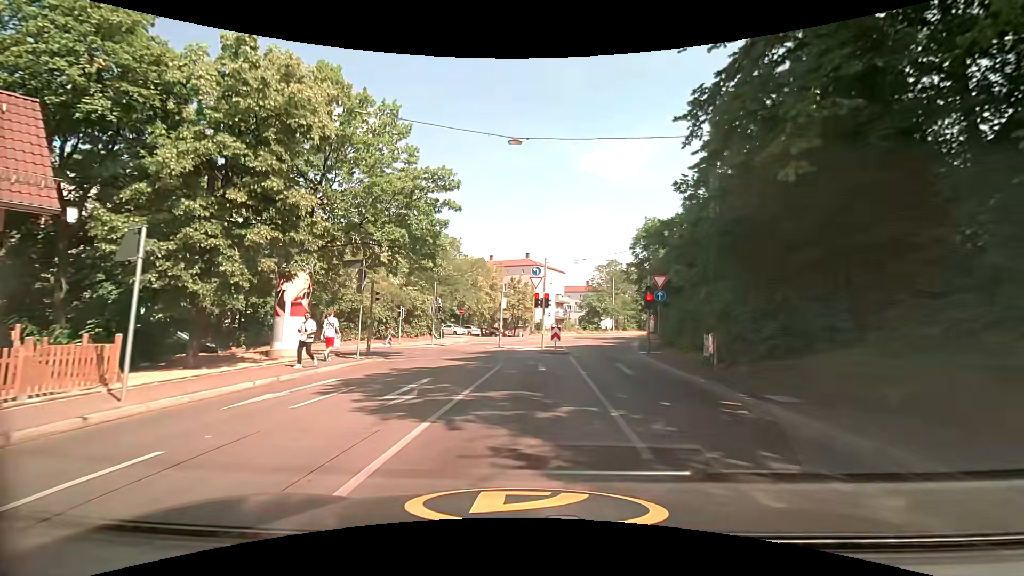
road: secondary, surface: asphalt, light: Day
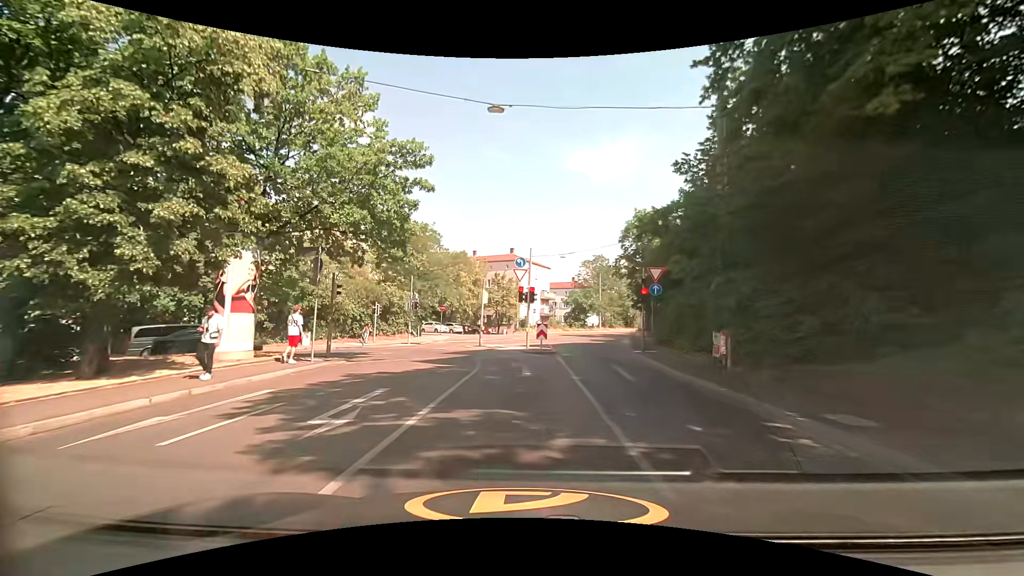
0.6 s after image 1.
(+0.1, +2.7) m; +1°
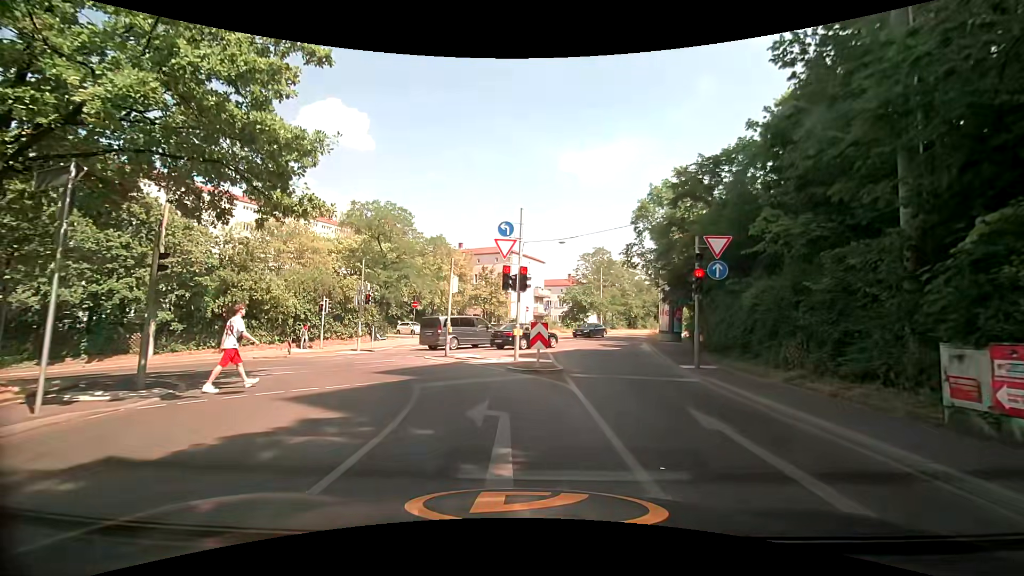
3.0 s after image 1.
(+0.3, +9.1) m; +1°
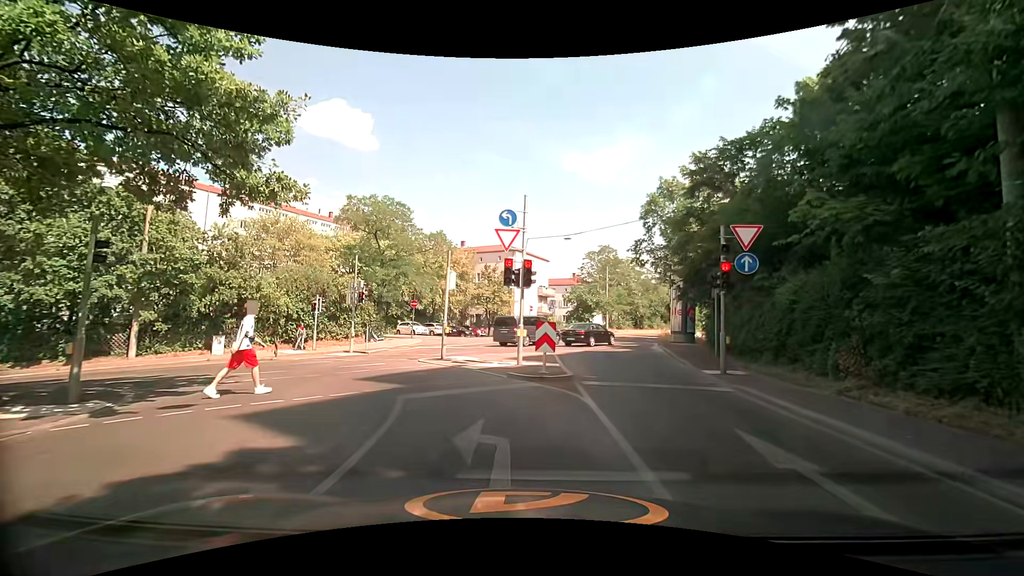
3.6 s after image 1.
(0.0, +1.7) m; -1°
